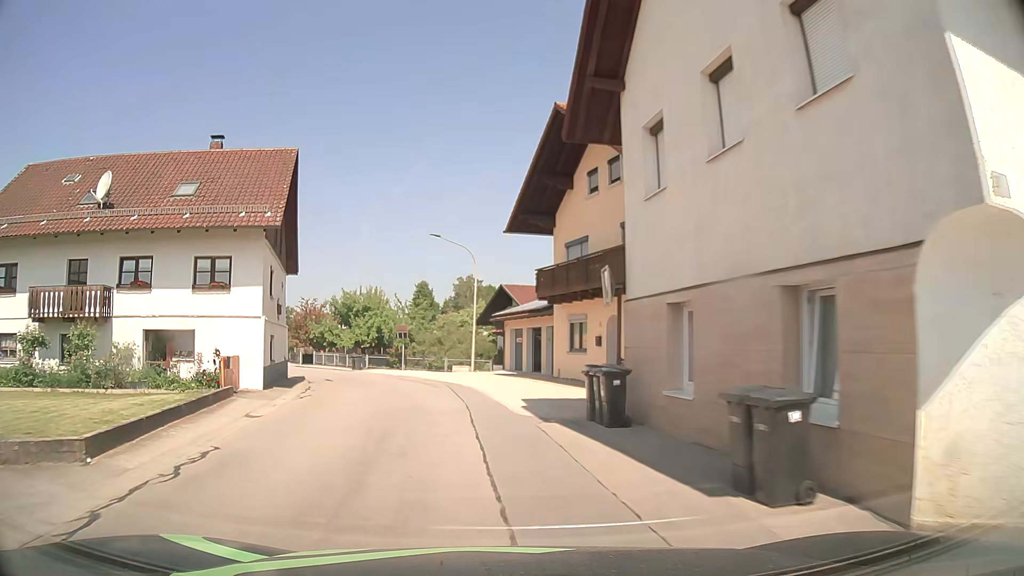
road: tertiary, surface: asphalt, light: Day
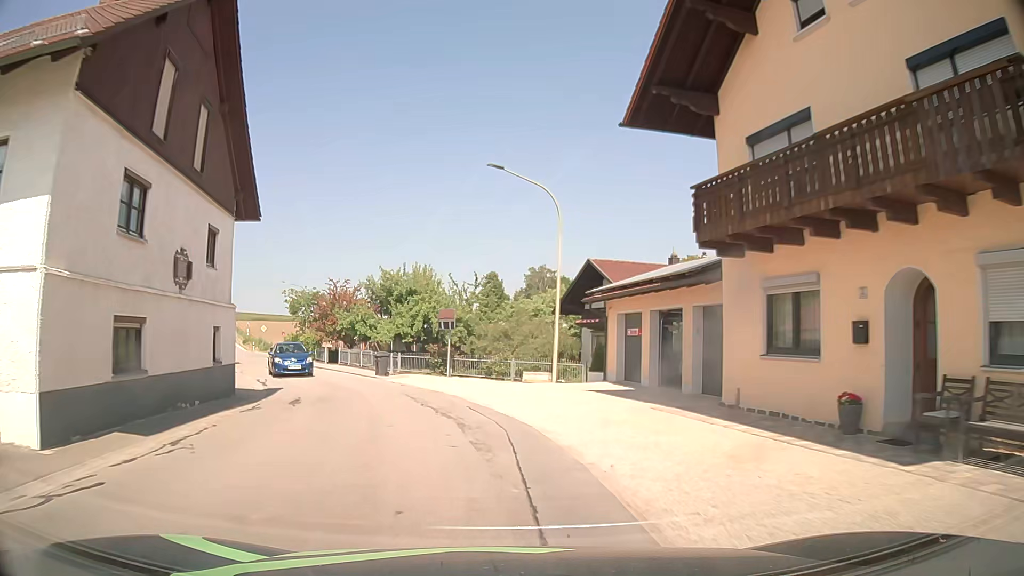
(-1.0, +13.4) m; -6°
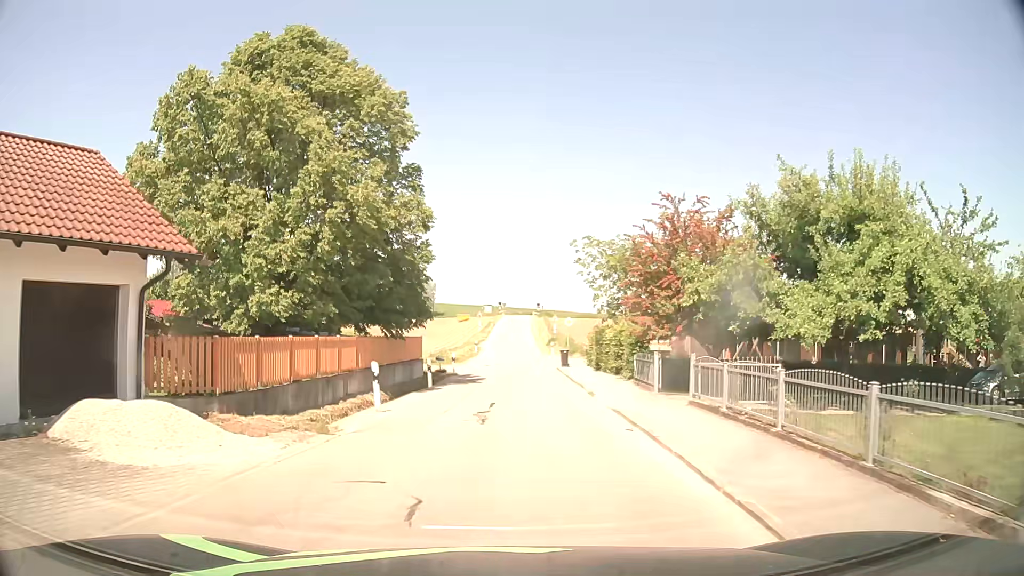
(-5.7, +26.4) m; -29°
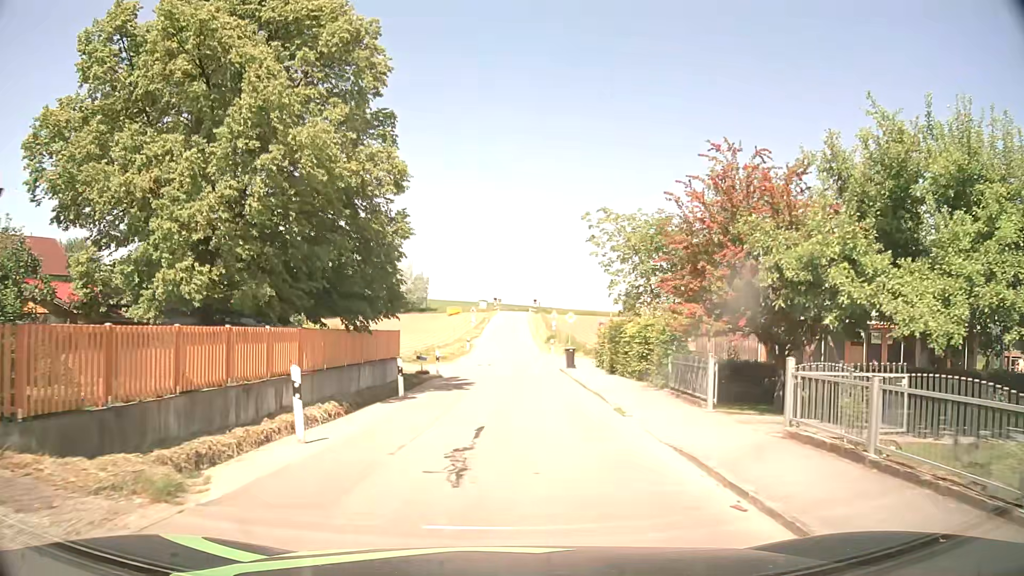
(0.0, +5.5) m; 0°
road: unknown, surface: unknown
